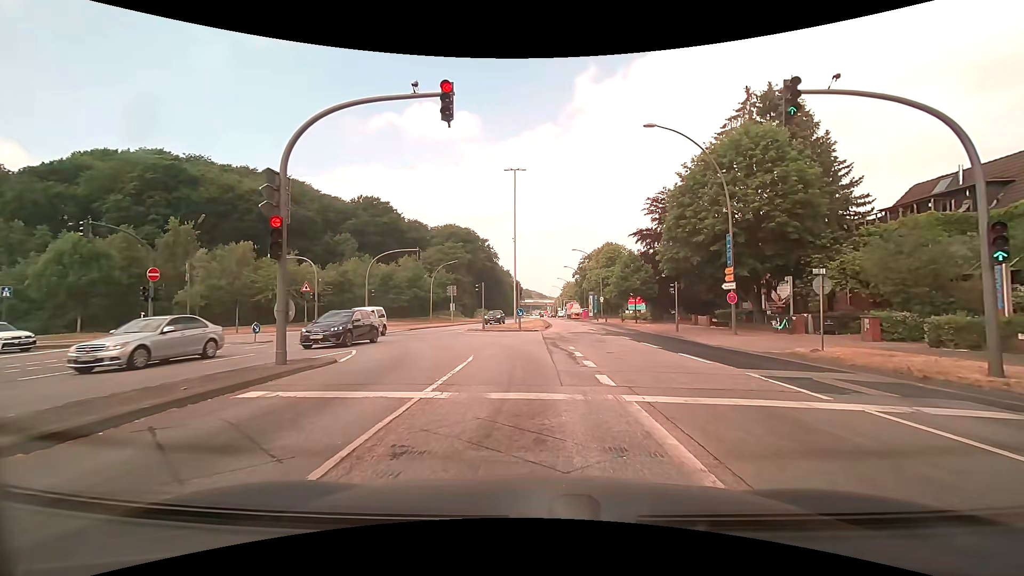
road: primary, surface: asphalt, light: Day
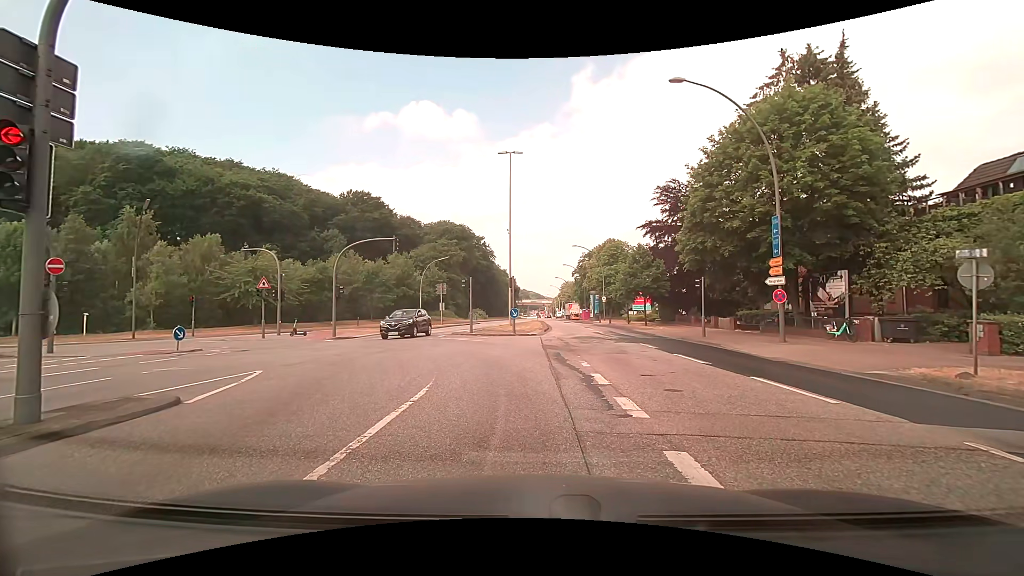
(0.0, +5.3) m; -1°
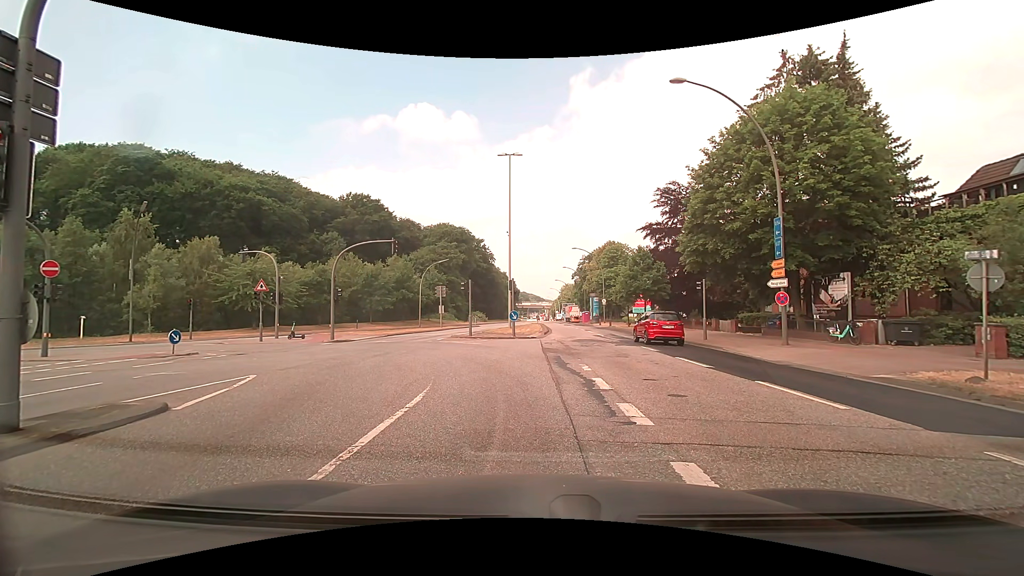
(0.0, +0.3) m; 0°
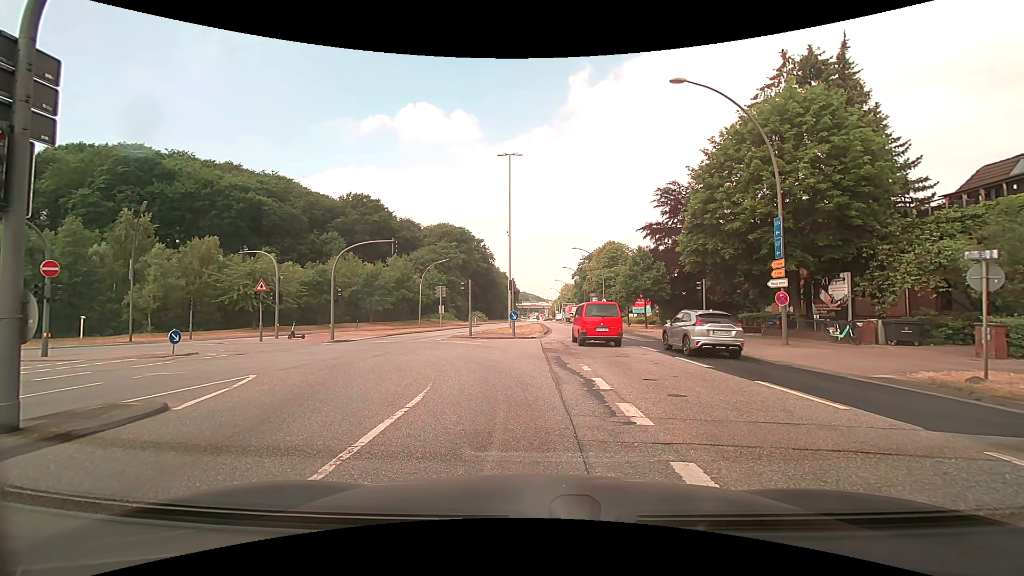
(0.0, 0.0) m; 0°
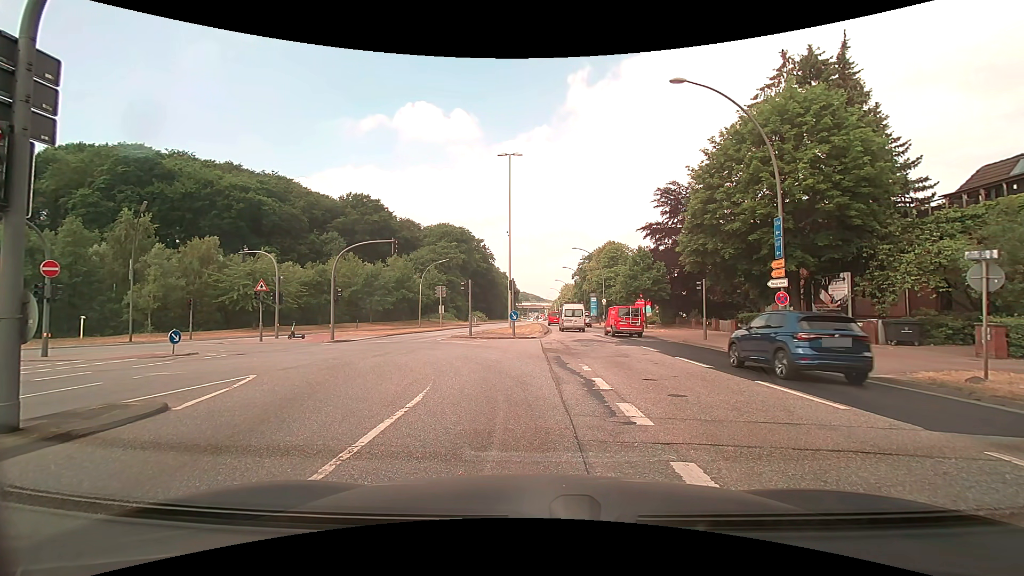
(0.0, 0.0) m; 0°
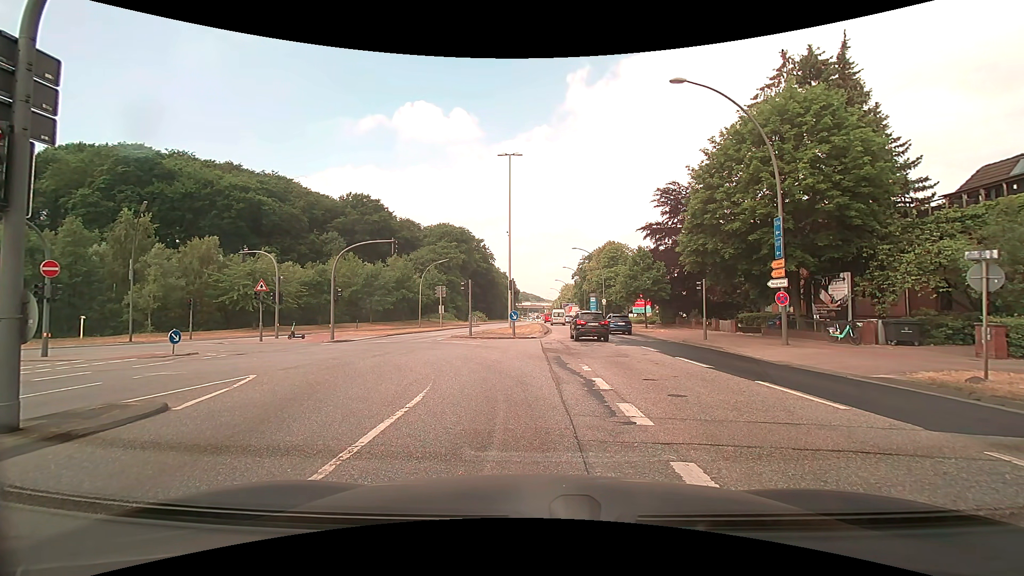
(0.0, 0.0) m; 0°
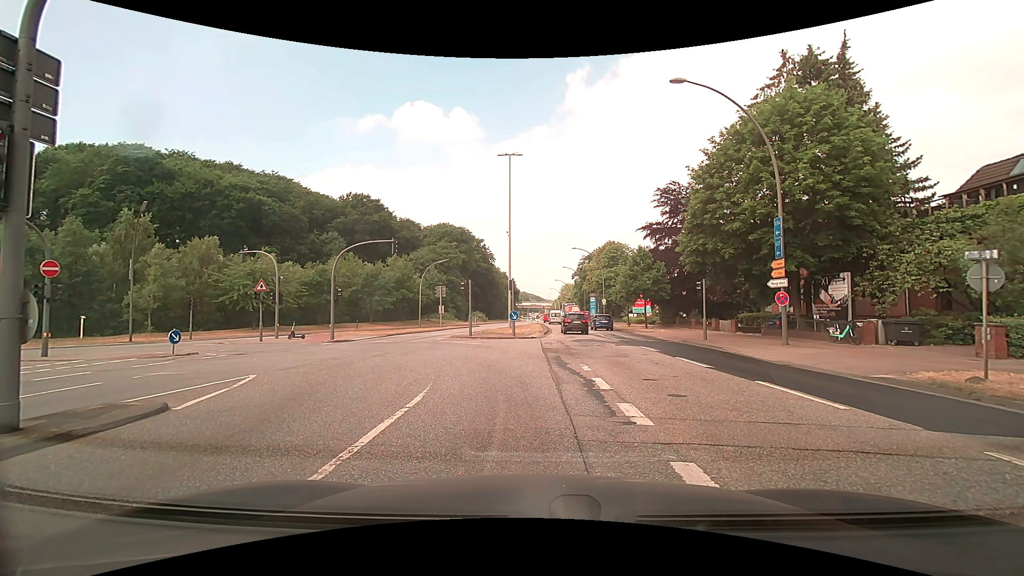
(0.0, 0.0) m; 0°
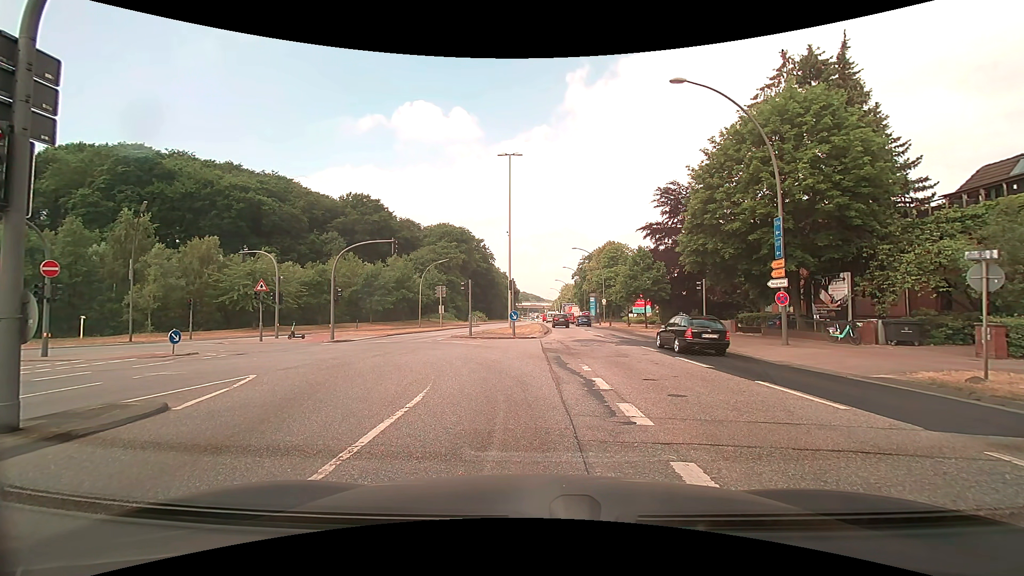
(0.0, 0.0) m; 0°
